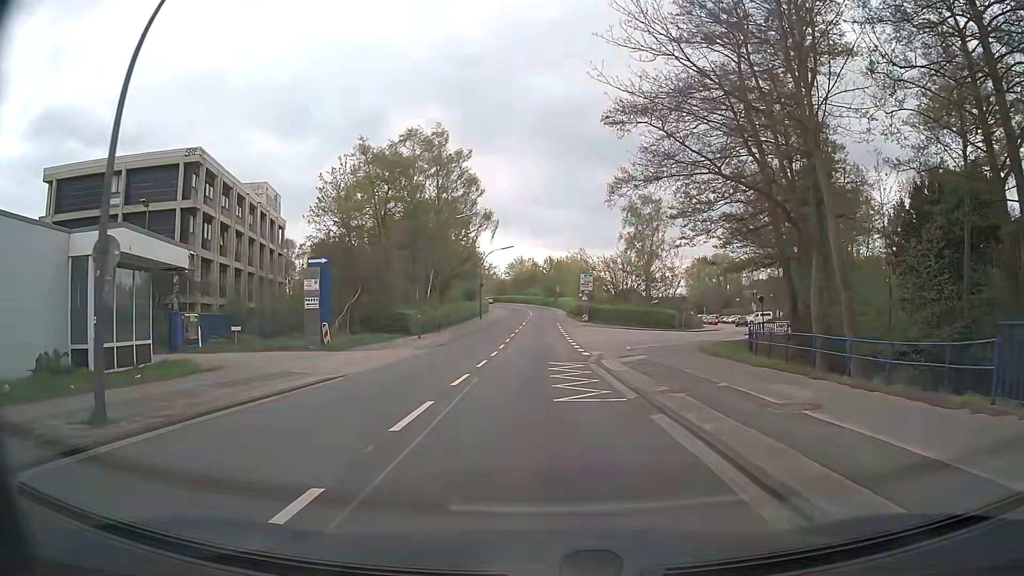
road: residential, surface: asphalt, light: Day
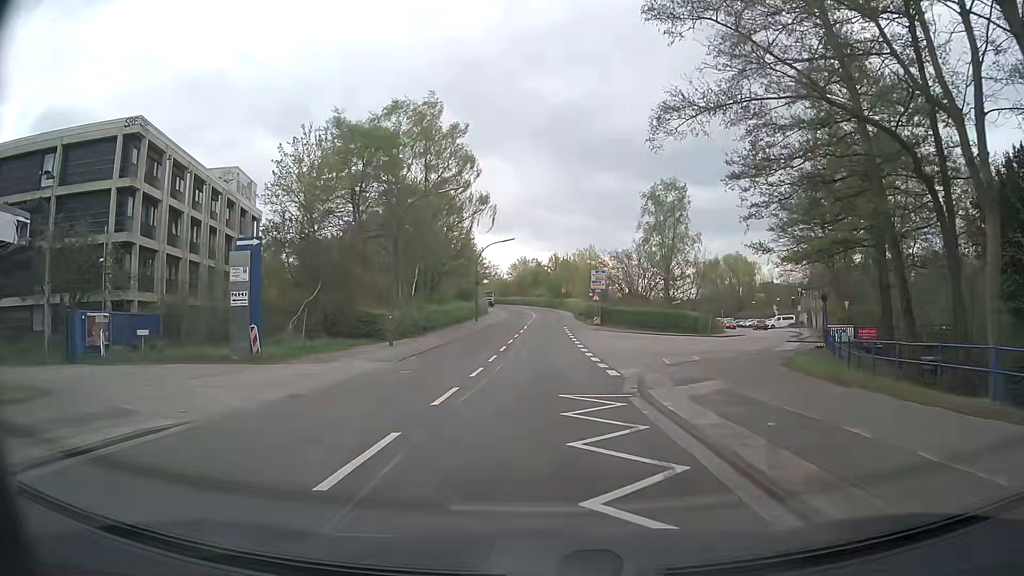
(0.0, +9.0) m; 0°
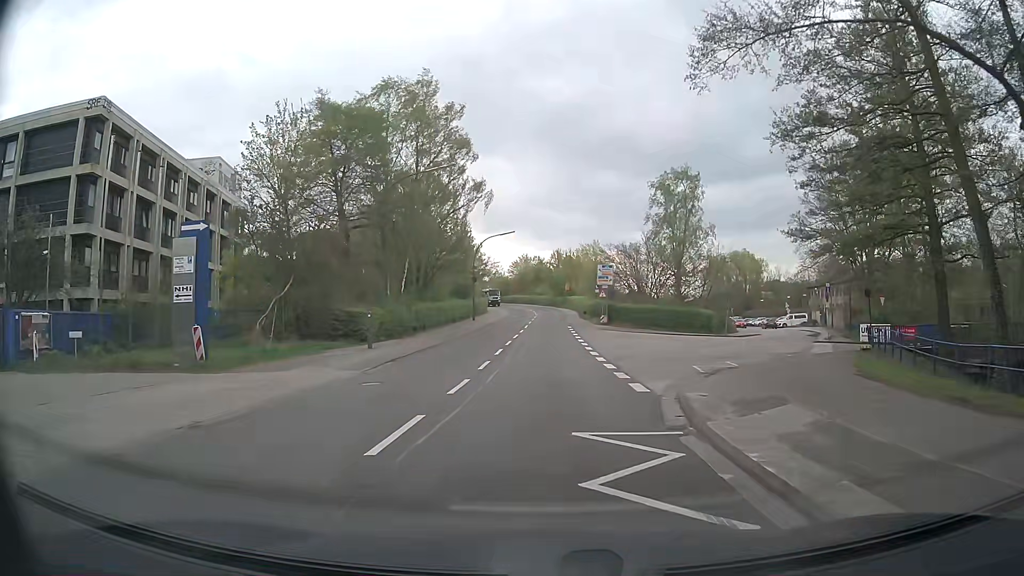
(0.0, +4.5) m; 0°
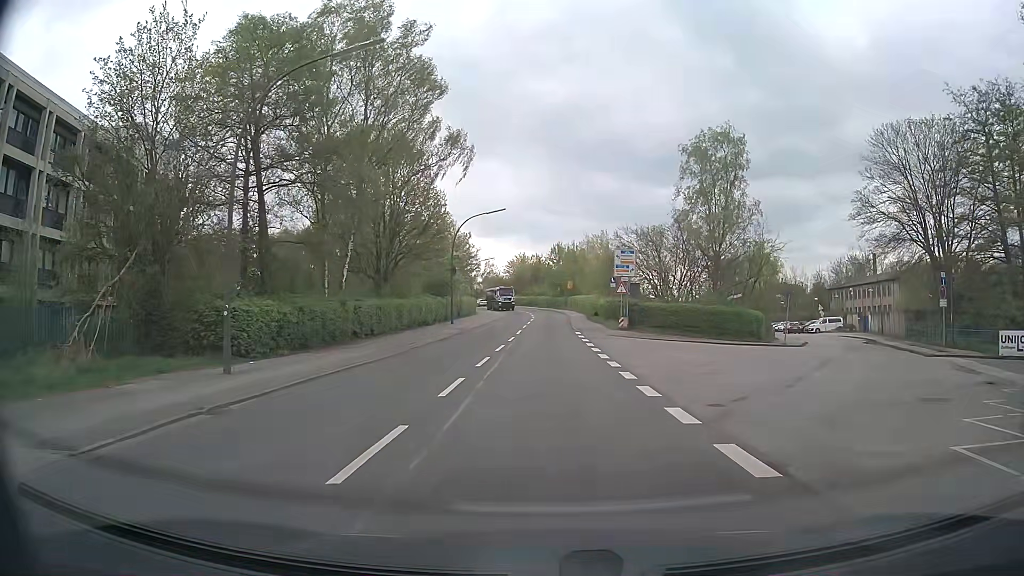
(+0.1, +13.4) m; +1°
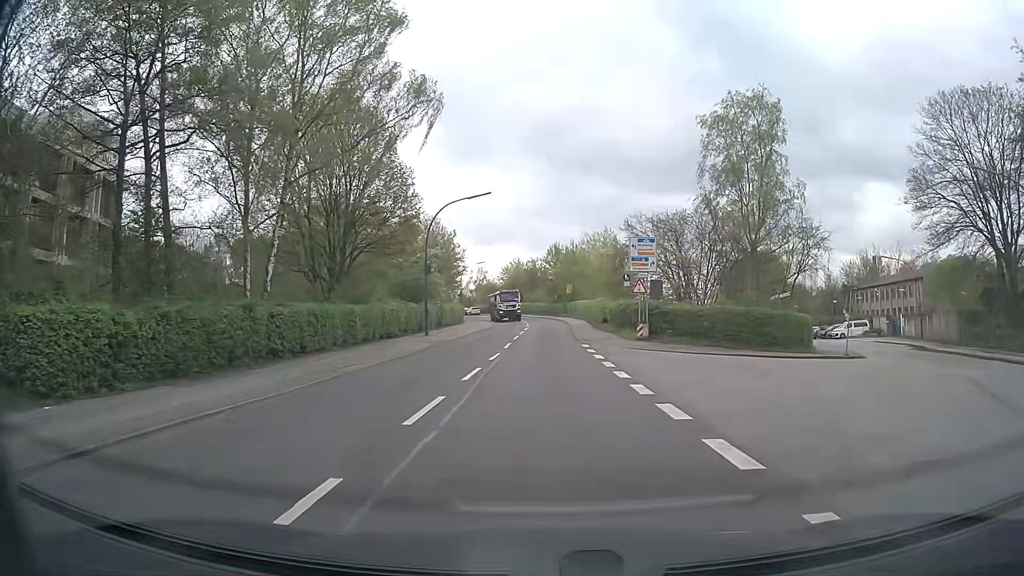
(+0.1, +8.9) m; 0°
(0, +10) (0, +20) (0, +30) (0, +40) (+1, +50) (0, +60) (0, +70) (-2, +80) (-3, +90) (-5, +100) m
